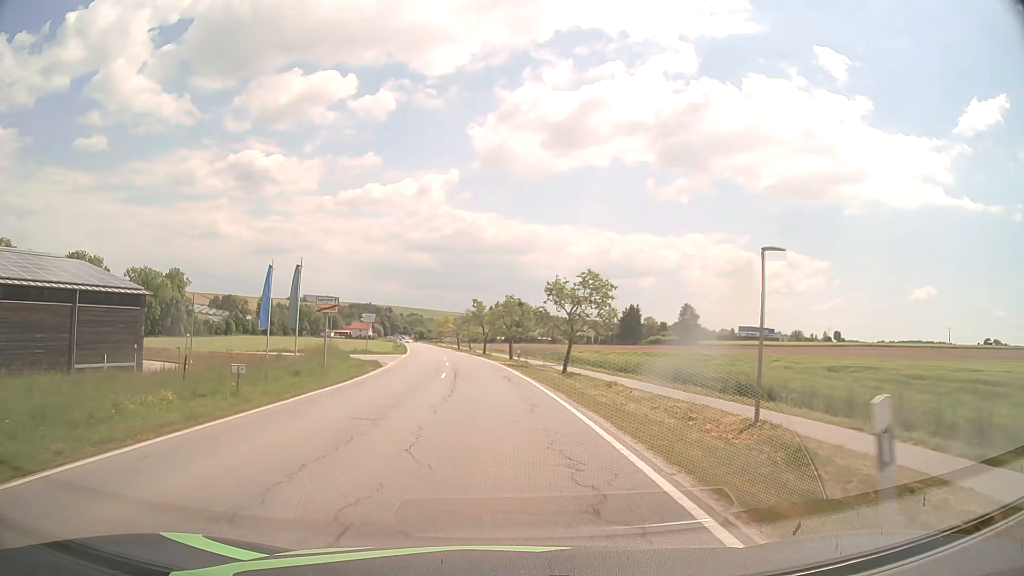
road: secondary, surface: asphalt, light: Day
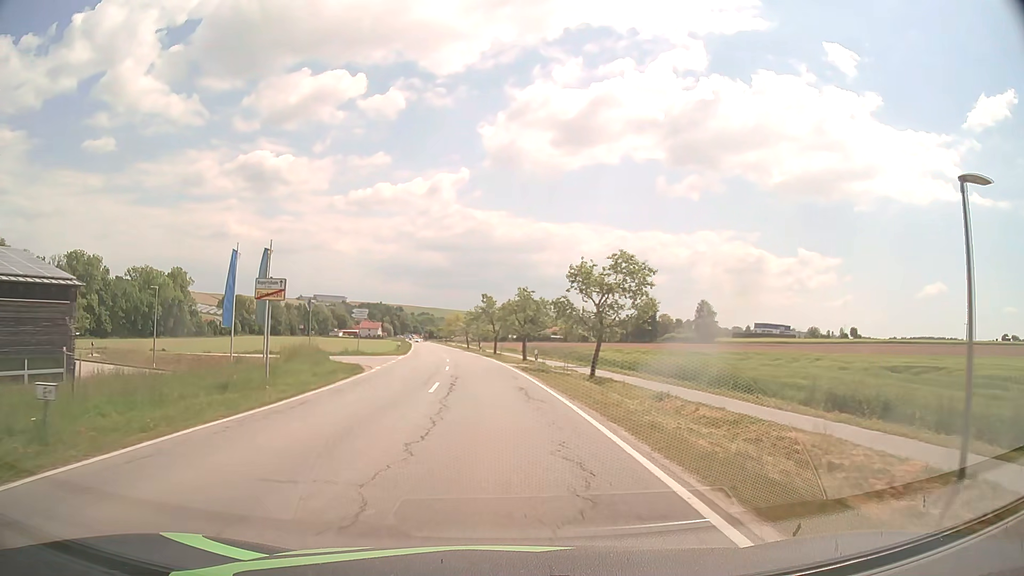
(-0.1, +7.7) m; -1°
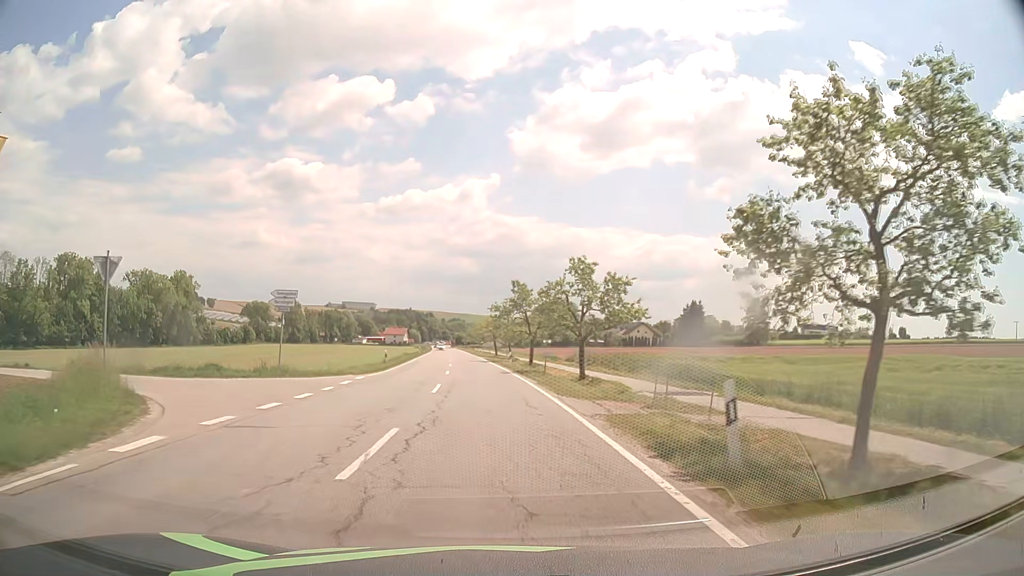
(-0.6, +23.5) m; -3°
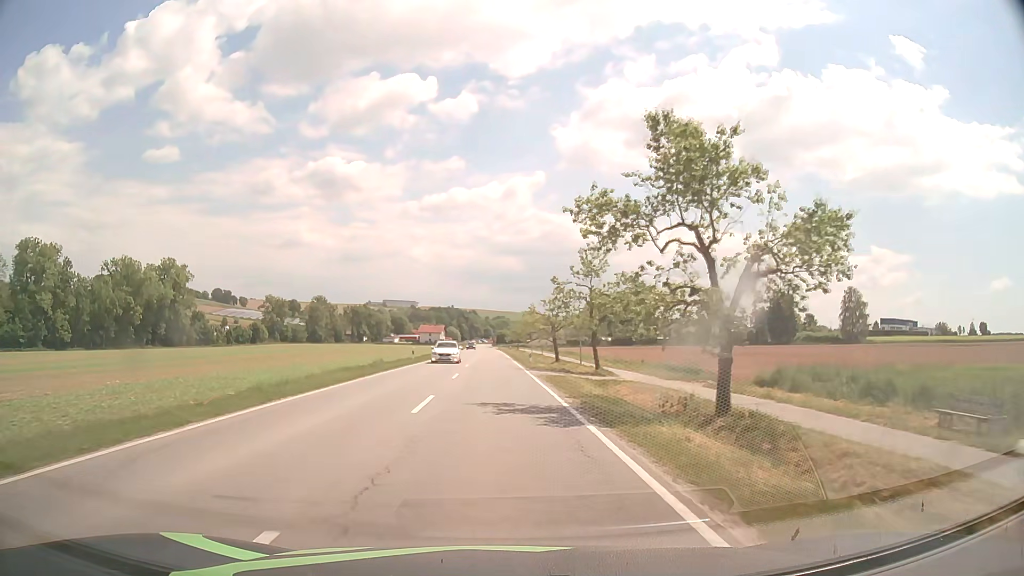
(-1.7, +42.7) m; -4°
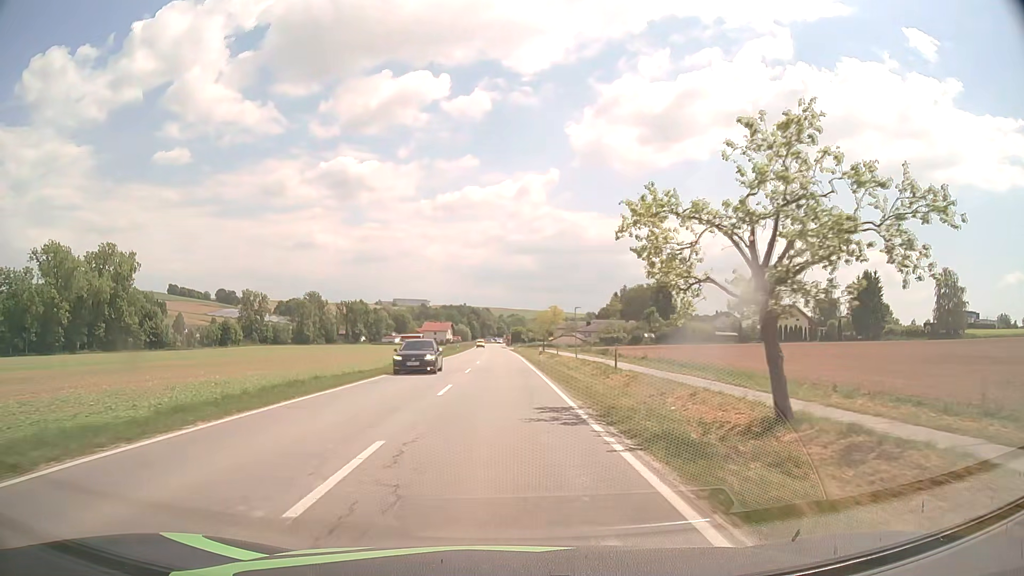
(-0.7, +44.7) m; -1°
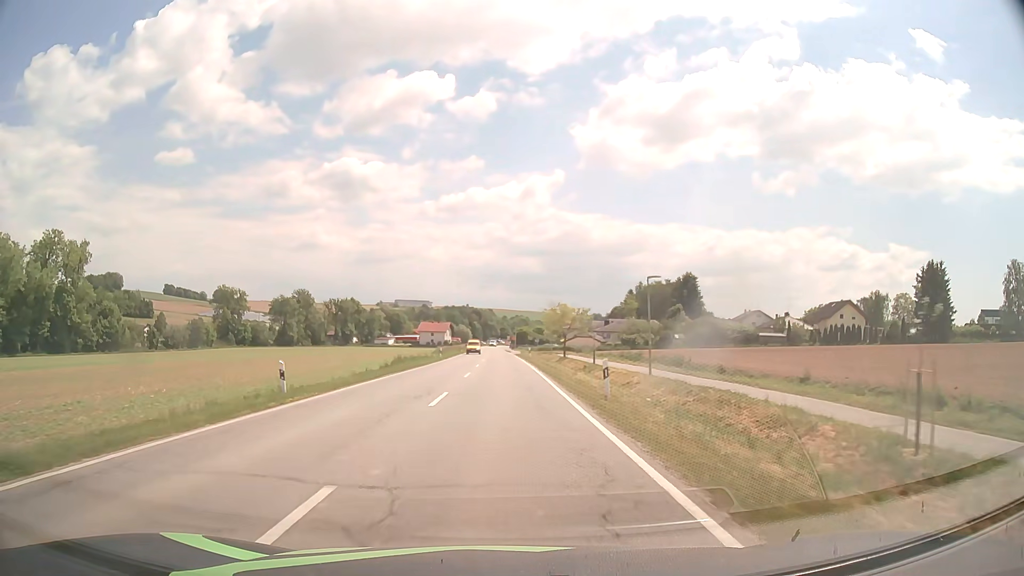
(-0.1, +27.2) m; 0°
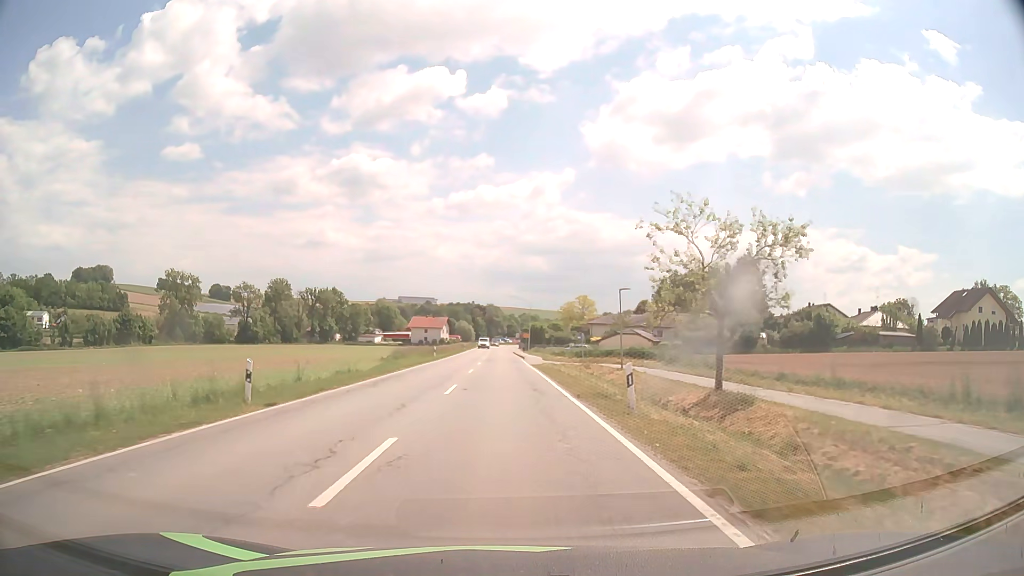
(-0.1, +45.5) m; -1°
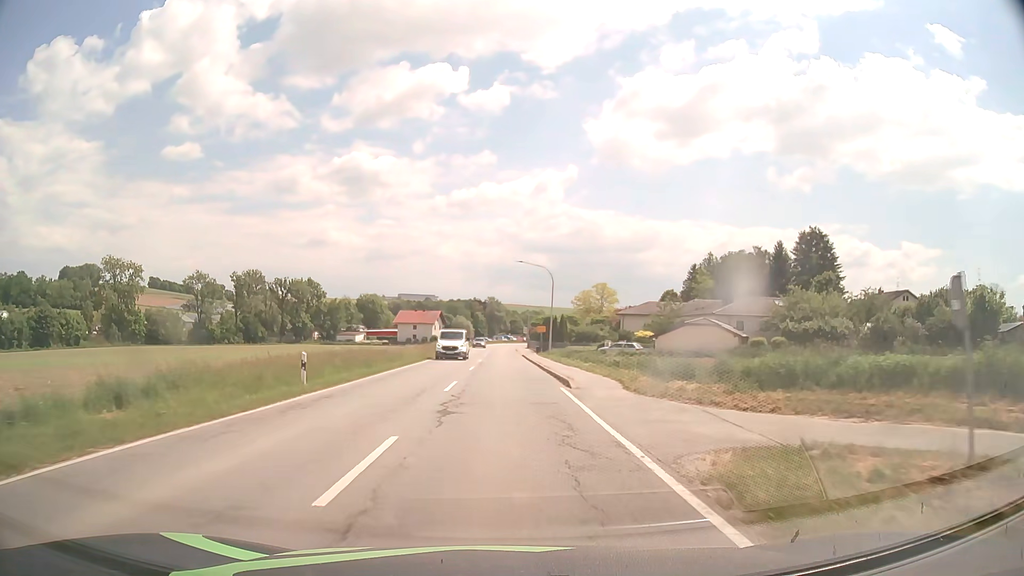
(-0.1, +36.6) m; 0°
(0, +10) (0, +20) (0, +30) (0, +40) (0, +50) (0, +60) (0, +70) (0, +80) (0, +90) (0, +100) m
